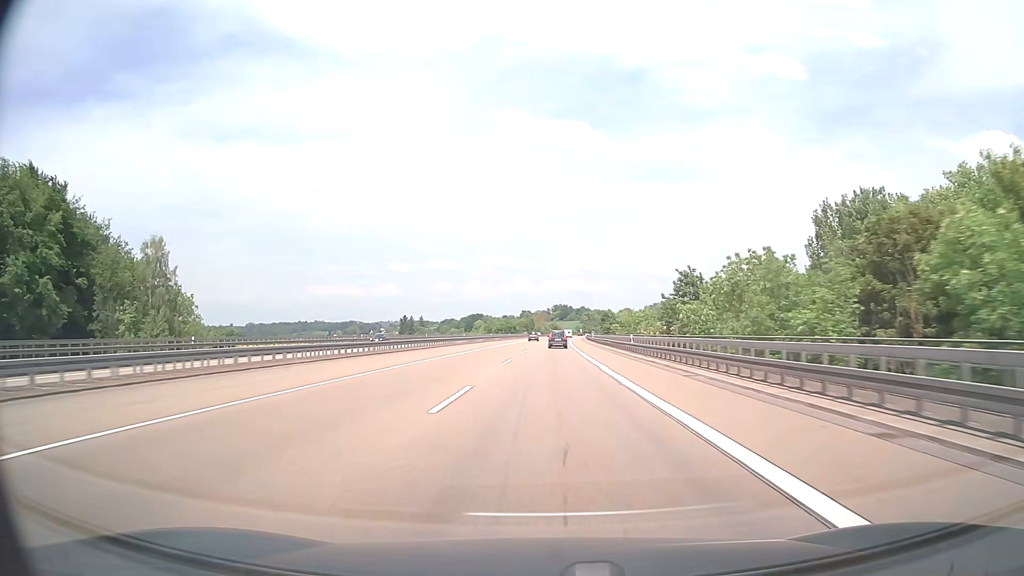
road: motorway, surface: asphalt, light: Day
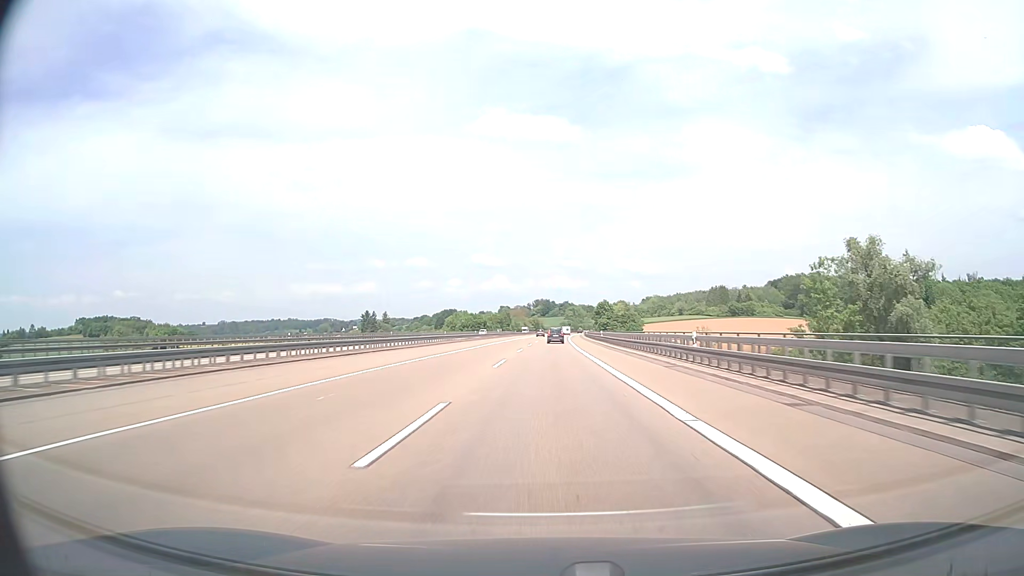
(+1.0, +76.2) m; +2°
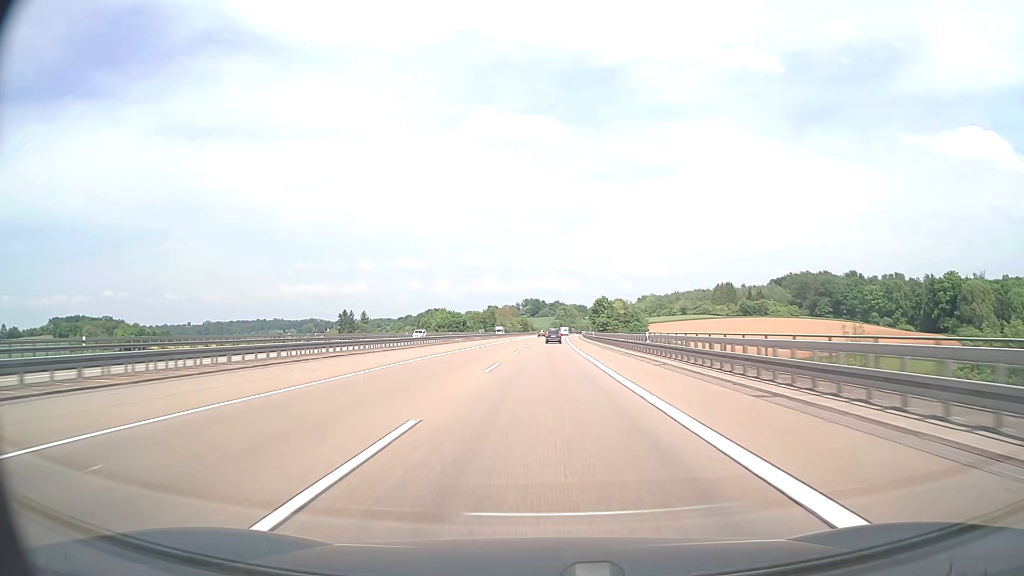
(+0.2, +38.1) m; +1°
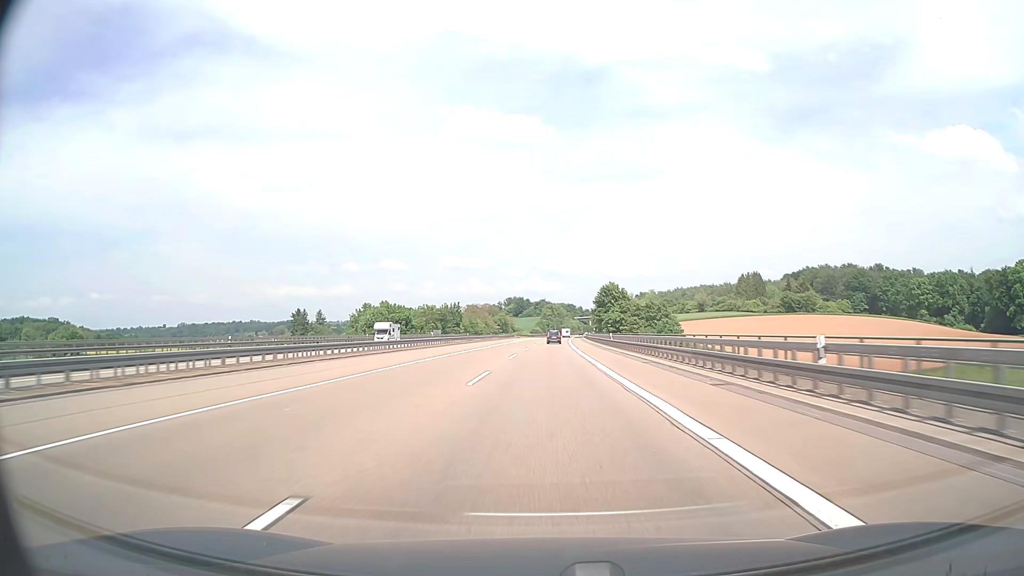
(+1.0, +76.1) m; +1°
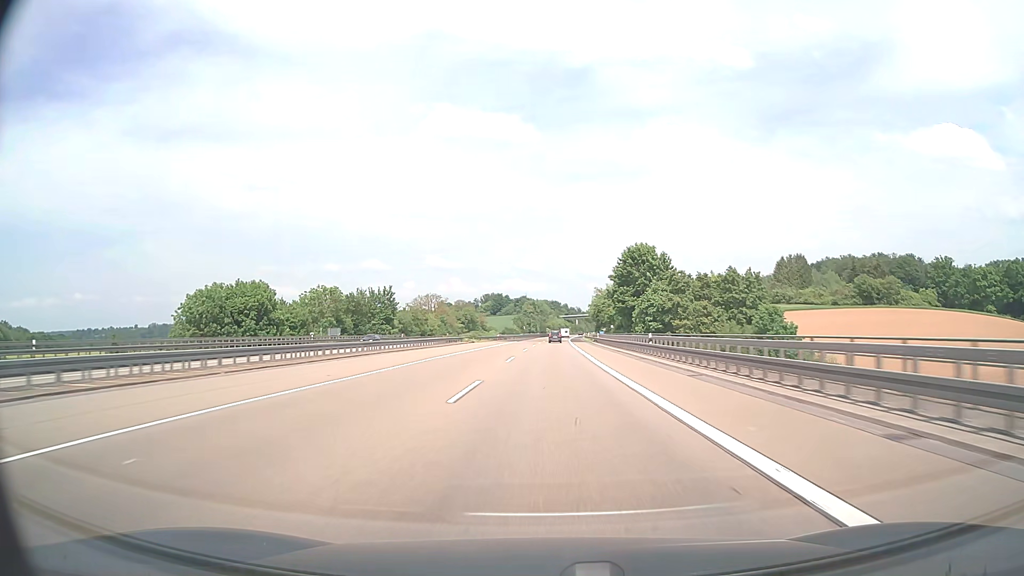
(+0.9, +76.1) m; +1°
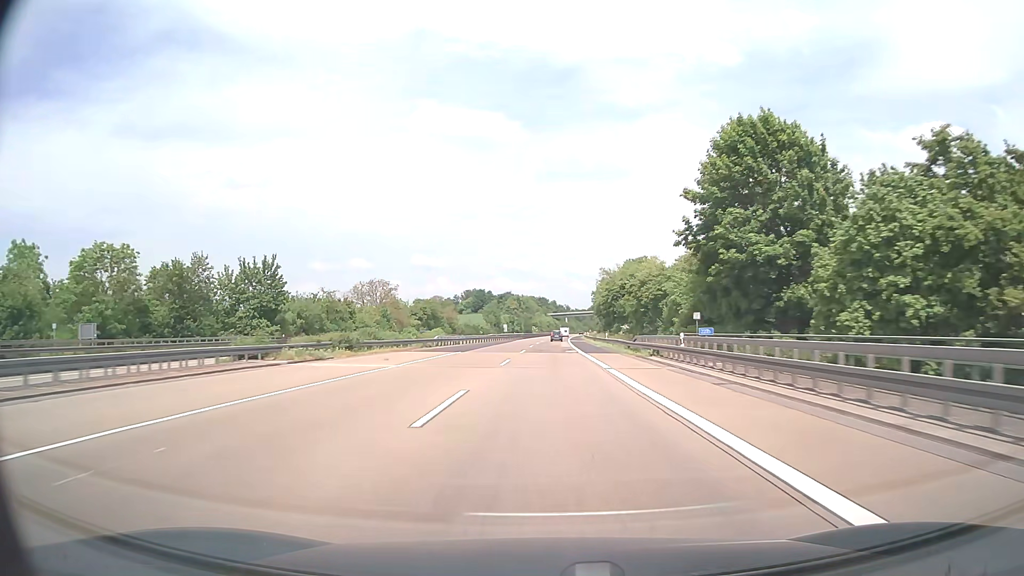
(+0.6, +57.0) m; +1°
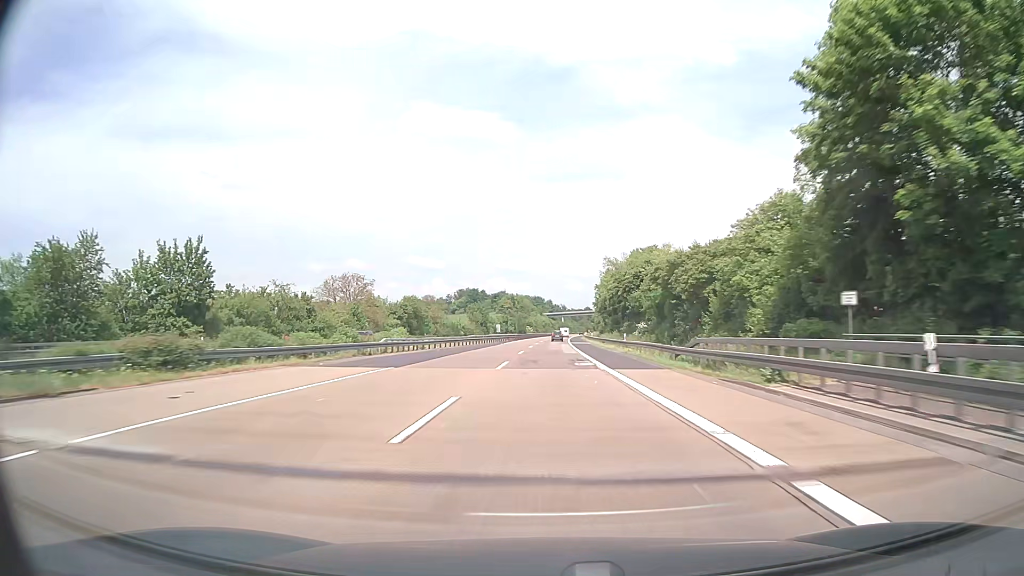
(+0.1, +19.0) m; 0°
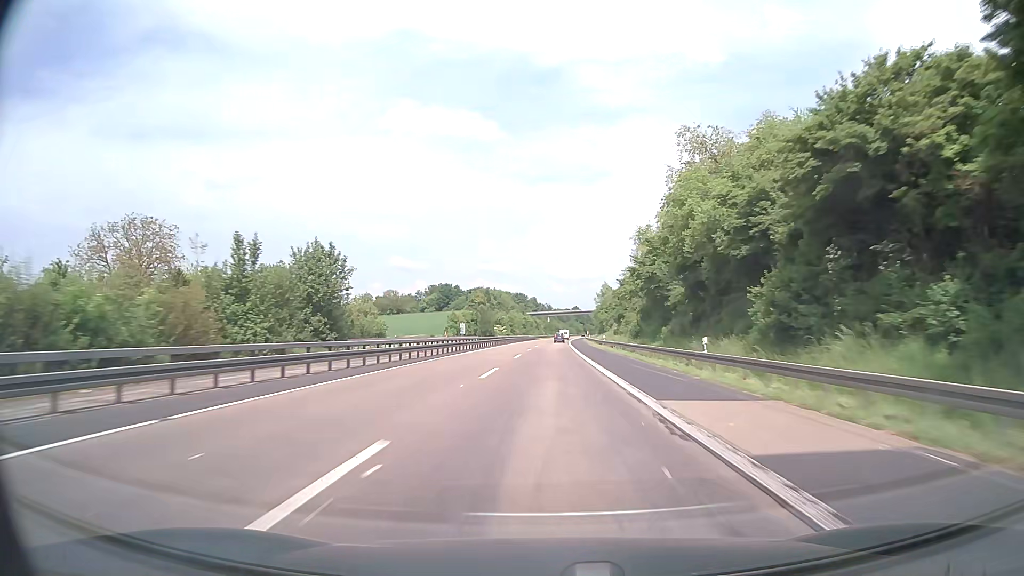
(+1.0, +76.1) m; +1°
(0, +10) (0, +20) (0, +30) (0, +40) (0, +50) (+1, +60) (+1, +70) (+1, +80) (+2, +90) (+2, +100) m
